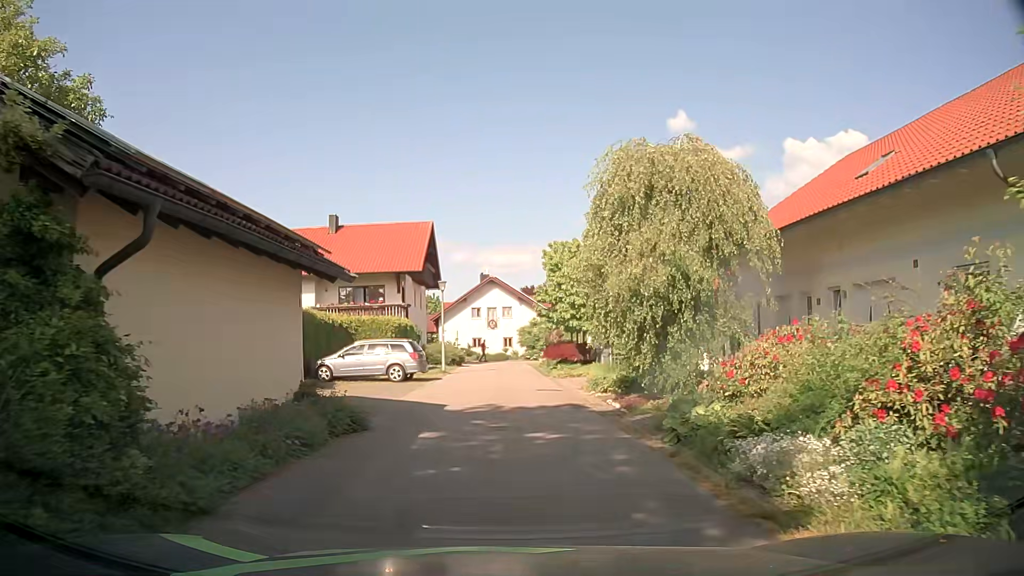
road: residential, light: Day
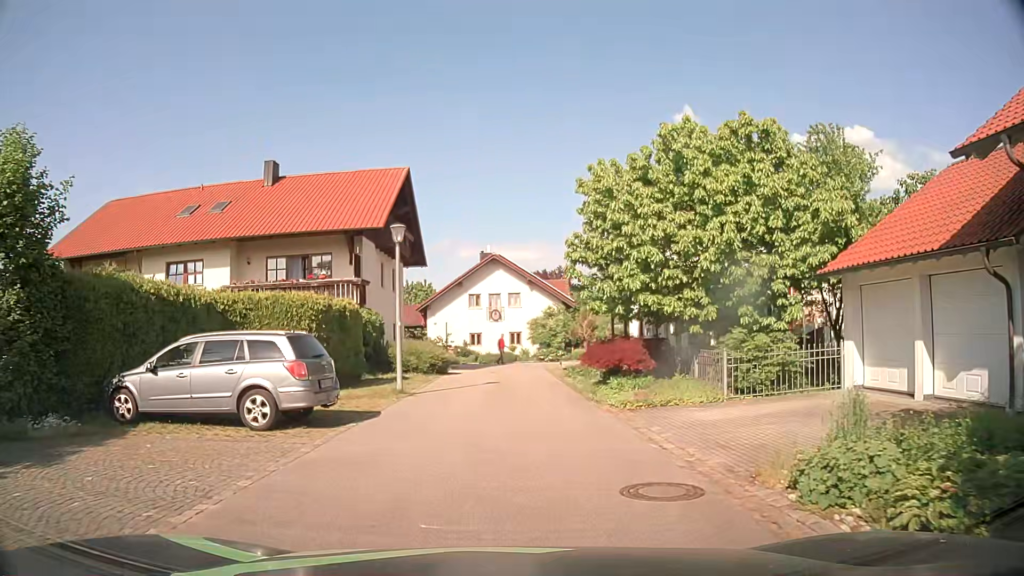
(-0.2, +14.1) m; -1°
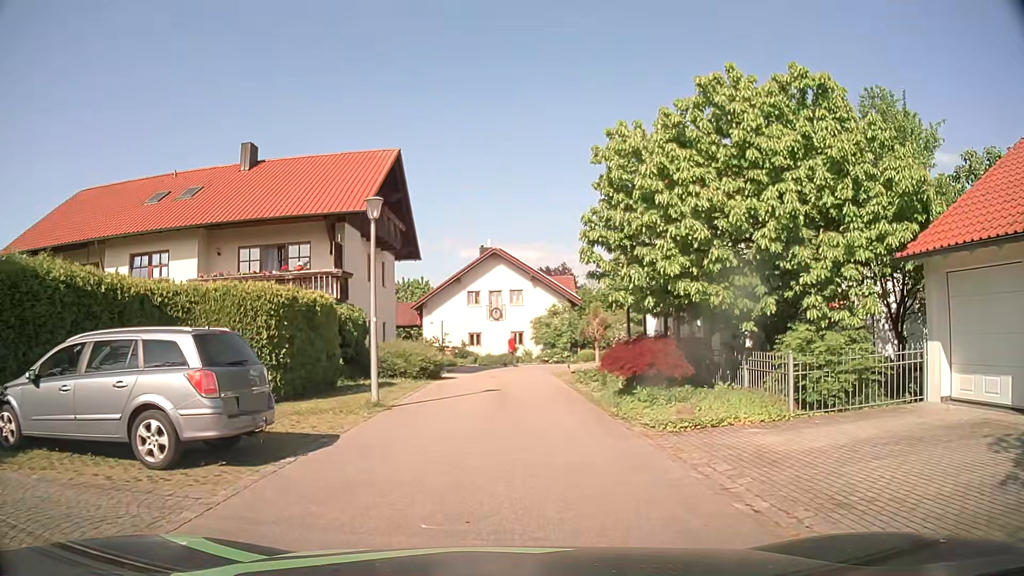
(0.0, +3.3) m; -1°
(0, +10) (0, +20) (0, +30) (+4, +39) (+13, +42) (+16, +51) (+16, +61) (+16, +71) (+16, +81) (+16, +91) m
